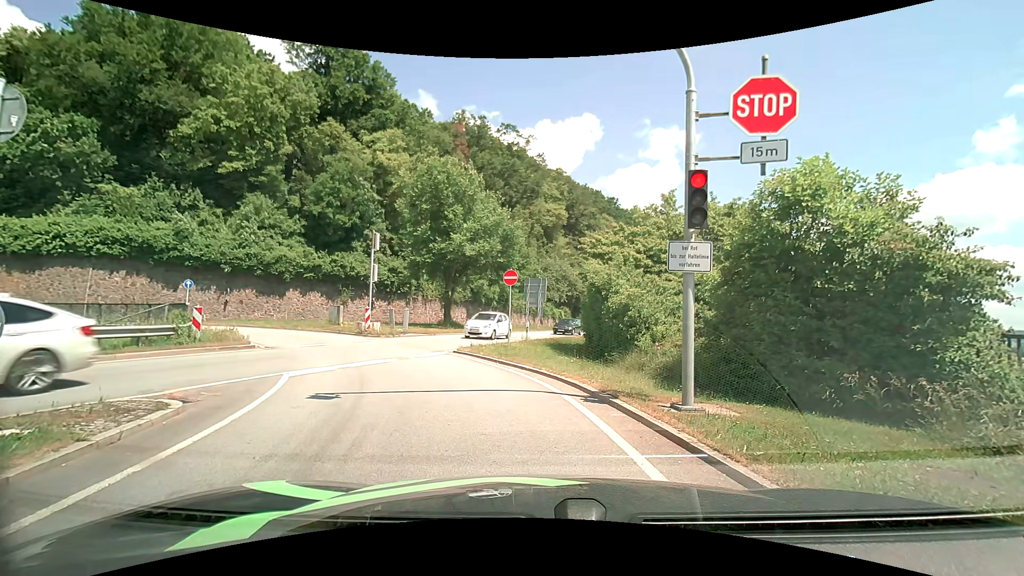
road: primary_link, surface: asphalt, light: Day
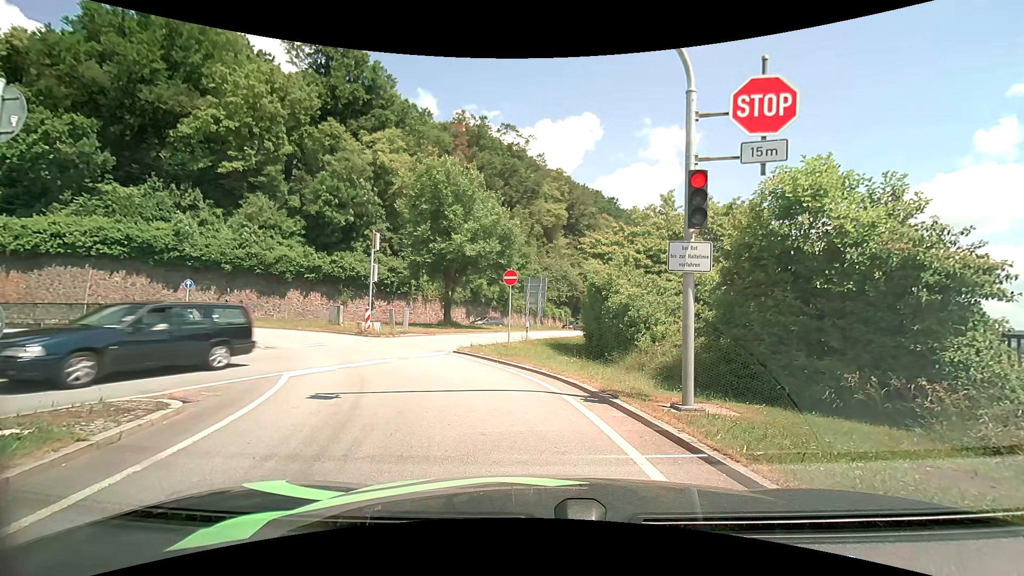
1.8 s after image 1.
(0.0, 0.0) m; 0°
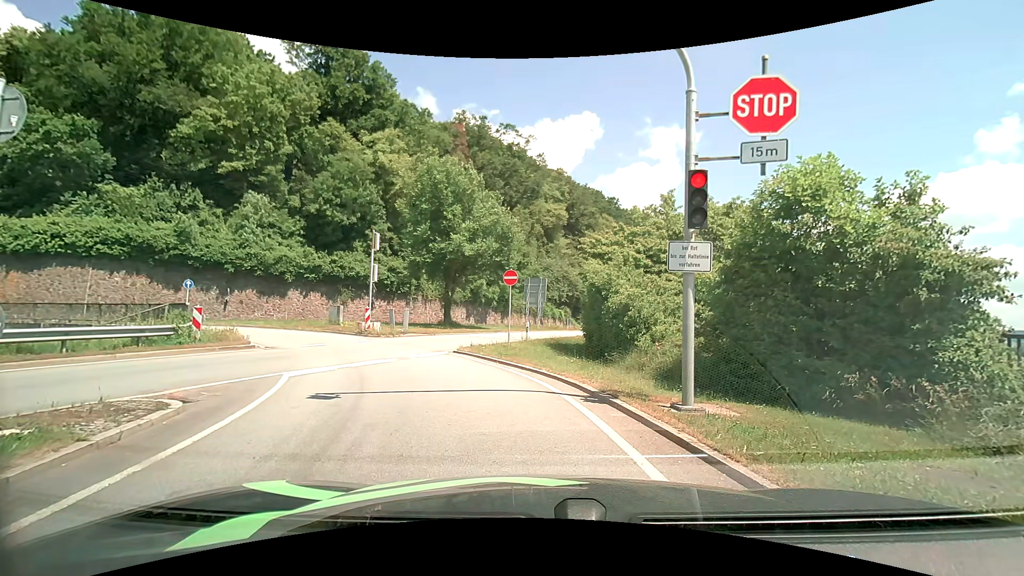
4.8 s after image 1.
(0.0, 0.0) m; 0°
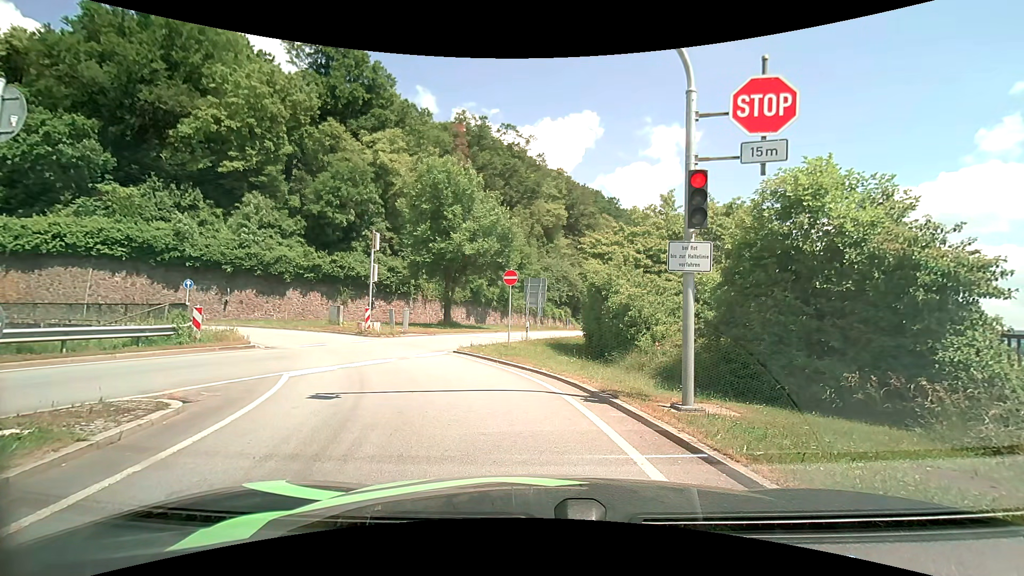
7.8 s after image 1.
(0.0, 0.0) m; 0°
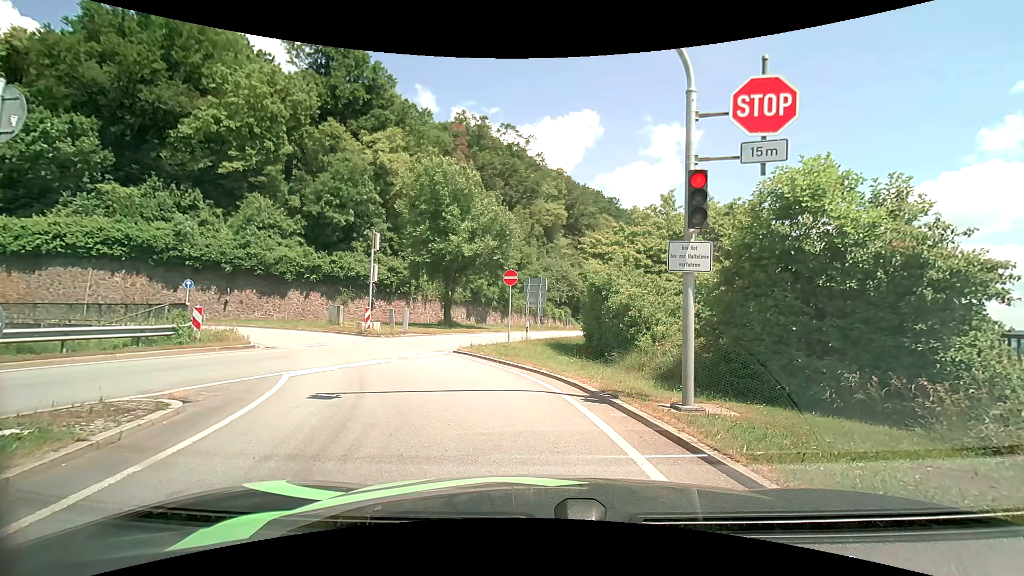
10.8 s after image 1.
(0.0, 0.0) m; 0°
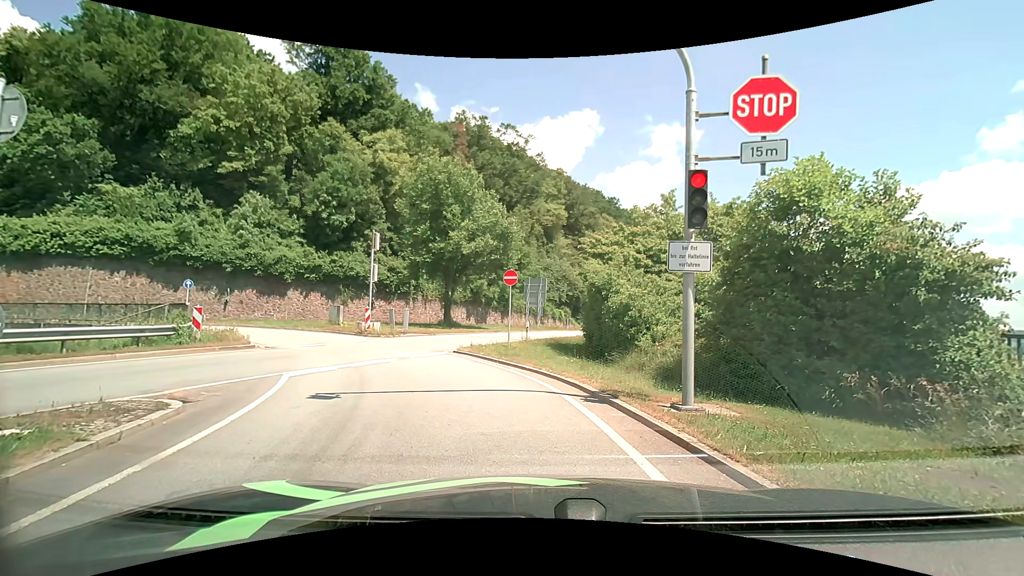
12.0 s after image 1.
(0.0, 0.0) m; 0°
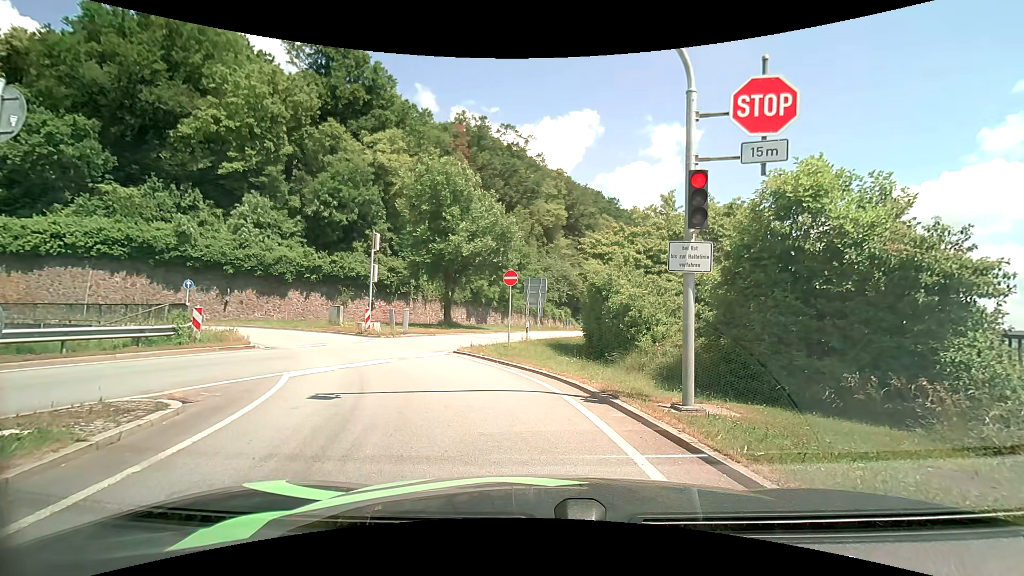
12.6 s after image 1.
(0.0, 0.0) m; 0°
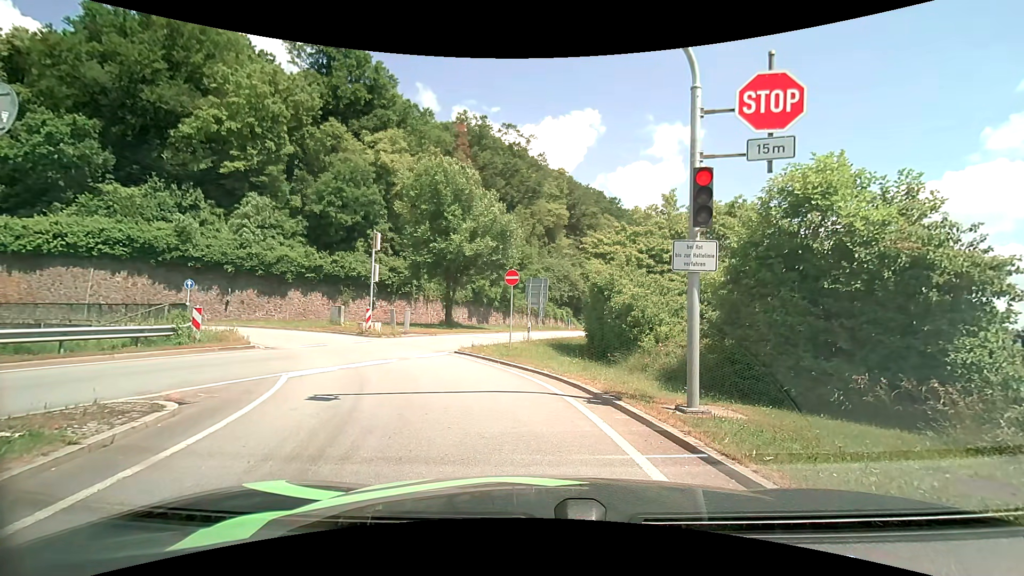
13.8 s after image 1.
(0.0, +0.1) m; 0°
(-2, +10) (-7, +19) (-14, +25) (-23, +28) (-33, +28) (-43, +26) (-53, +23) (-62, +20) (-72, +17) (-82, +15) m
